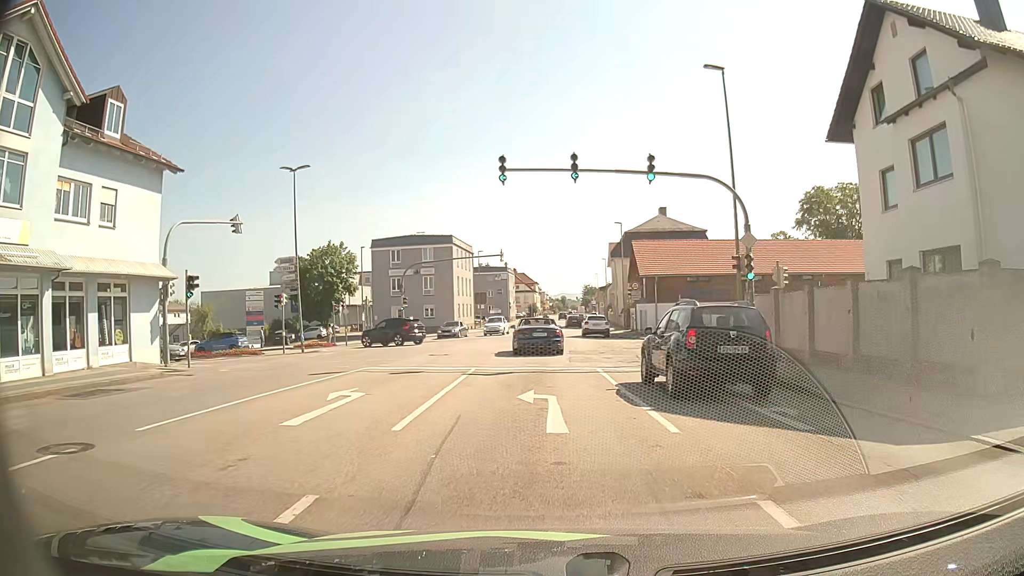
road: tertiary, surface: asphalt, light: Day
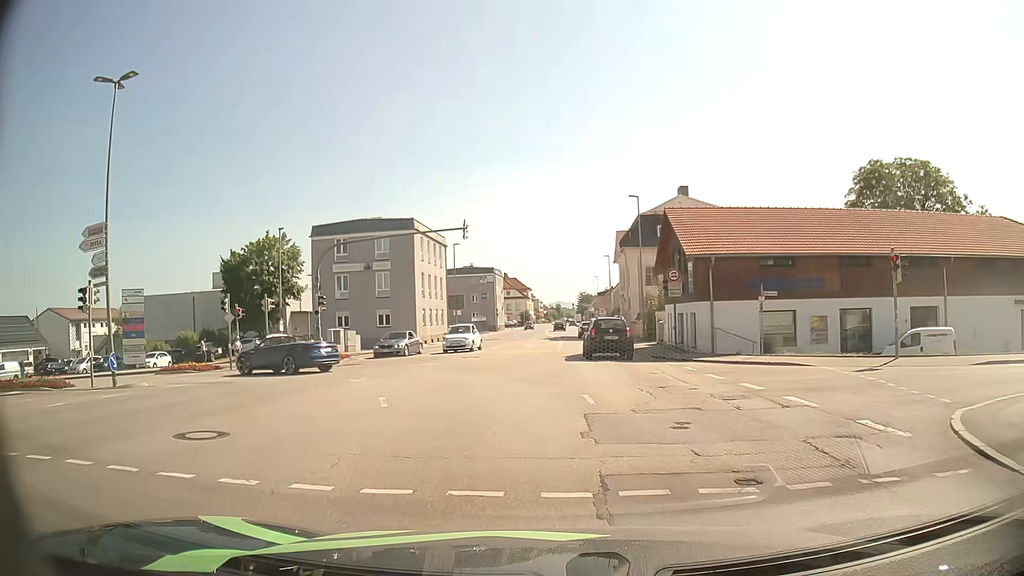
(+0.1, +17.4) m; +1°
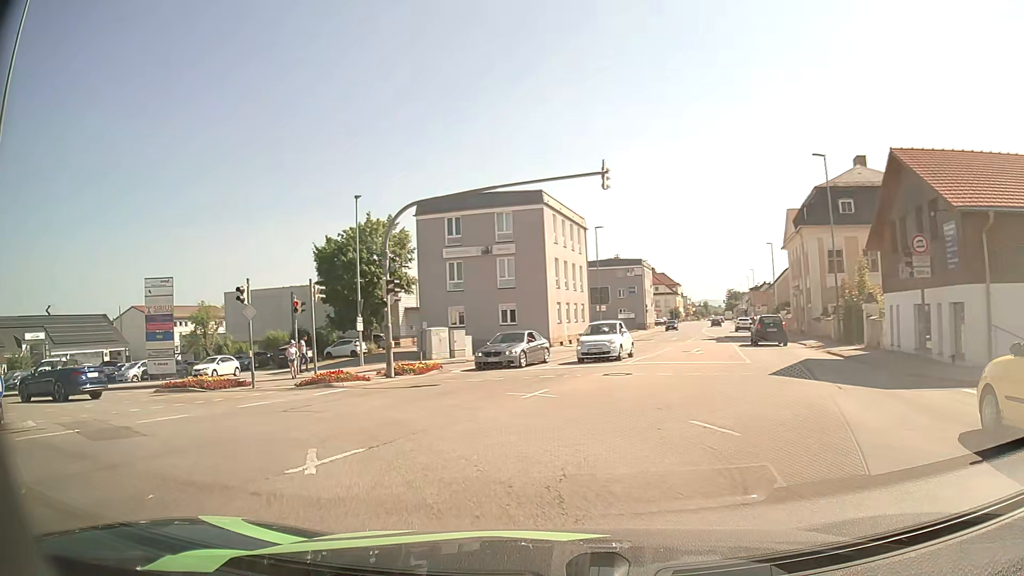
(-1.1, +11.2) m; -13°
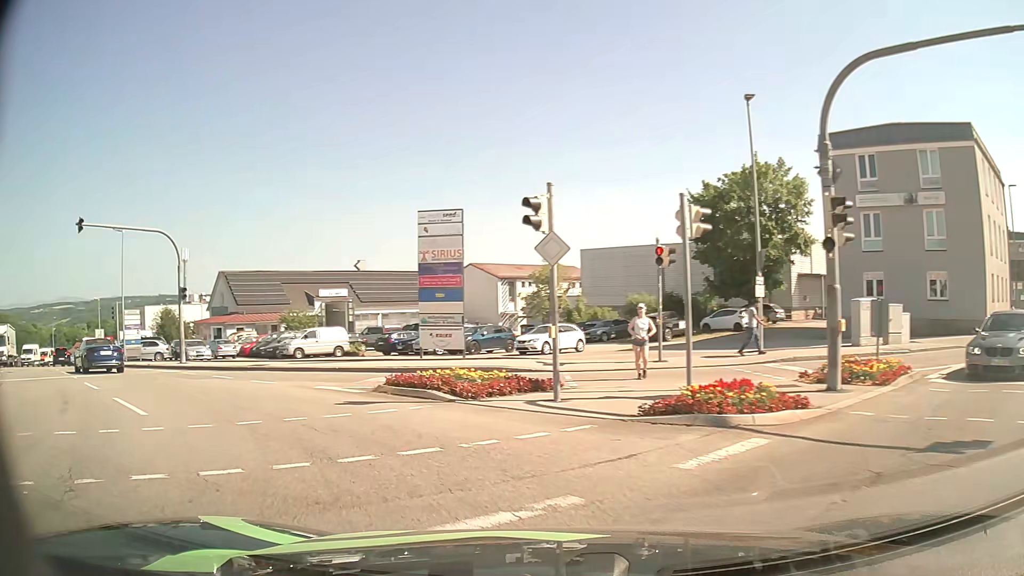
(-2.8, +10.7) m; -32°
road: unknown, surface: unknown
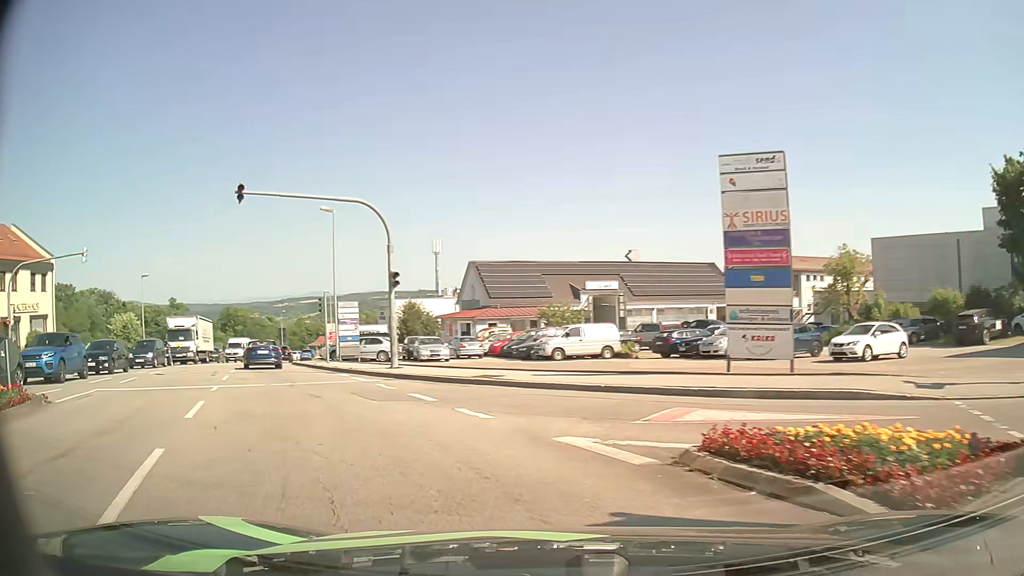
(-1.3, +6.9) m; -22°
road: tertiary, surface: asphalt
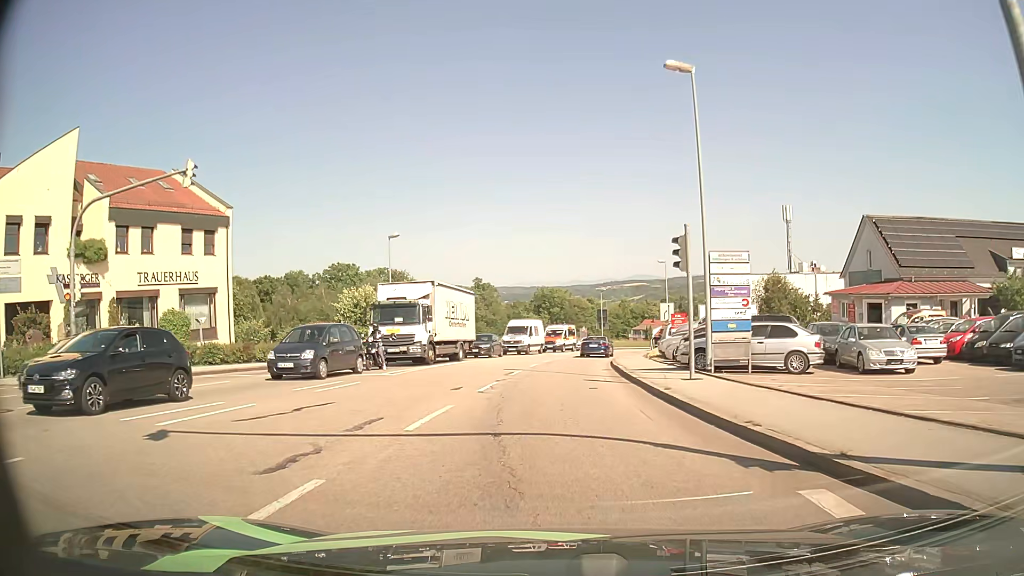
(-6.2, +17.9) m; -27°
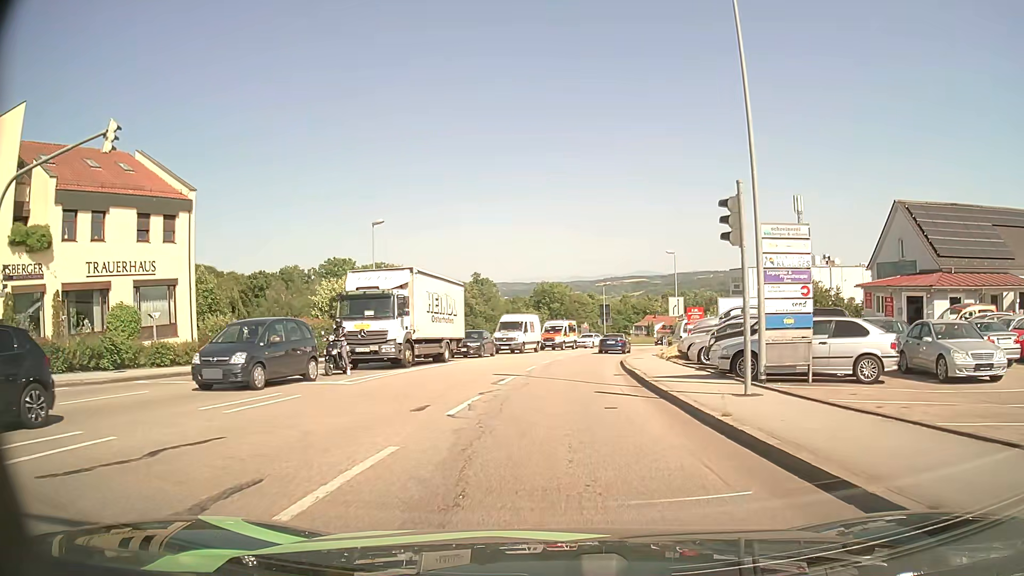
(0.0, +4.5) m; -1°
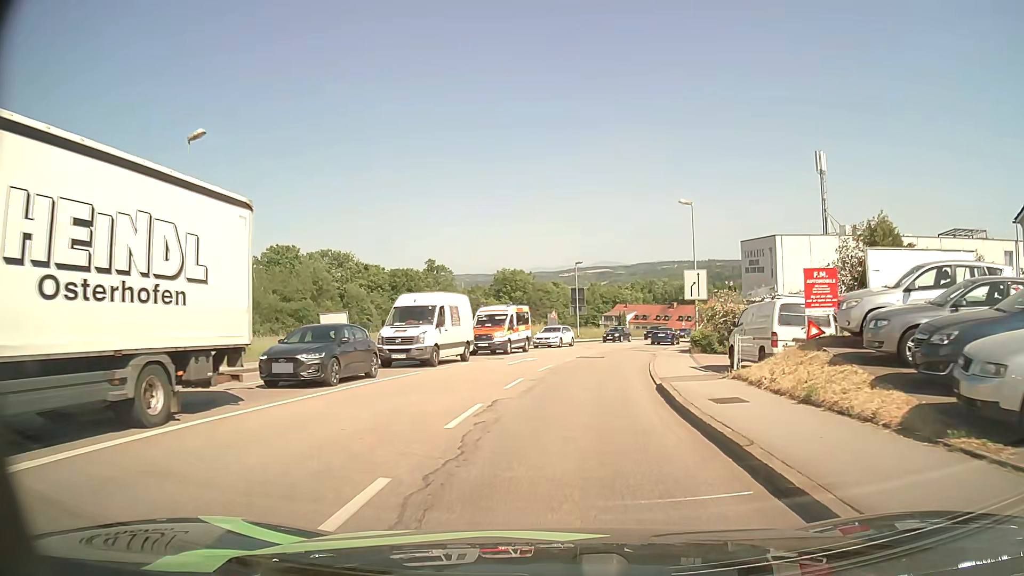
(+0.7, +19.7) m; +3°
(0, +10) (+1, +20) (+2, +30) (+4, +40) (+7, +49) (+11, +59) (+14, +68) (+18, +77) (+22, +86) (+27, +95) m
